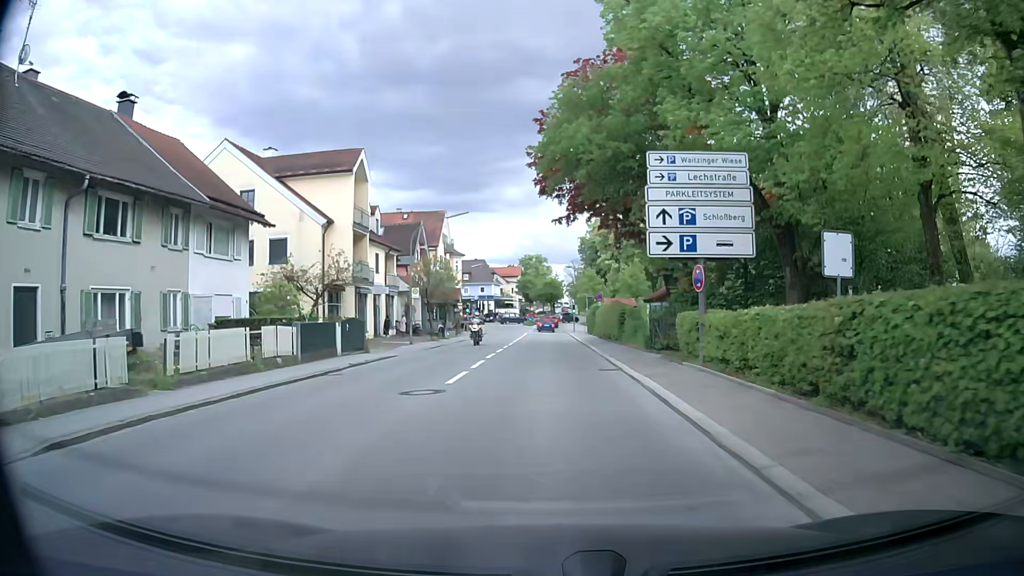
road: secondary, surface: asphalt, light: Day
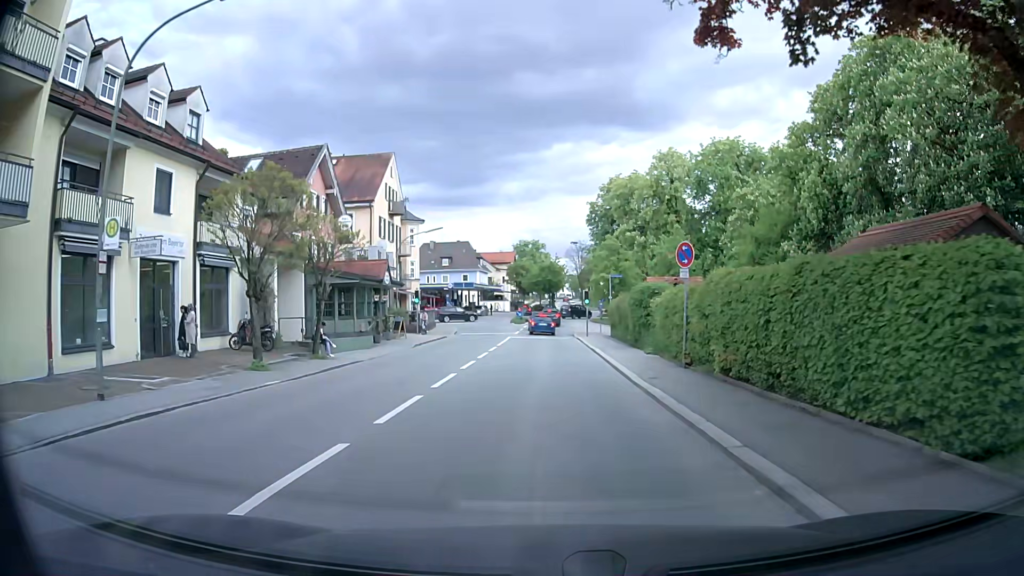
(+0.7, +27.2) m; 0°
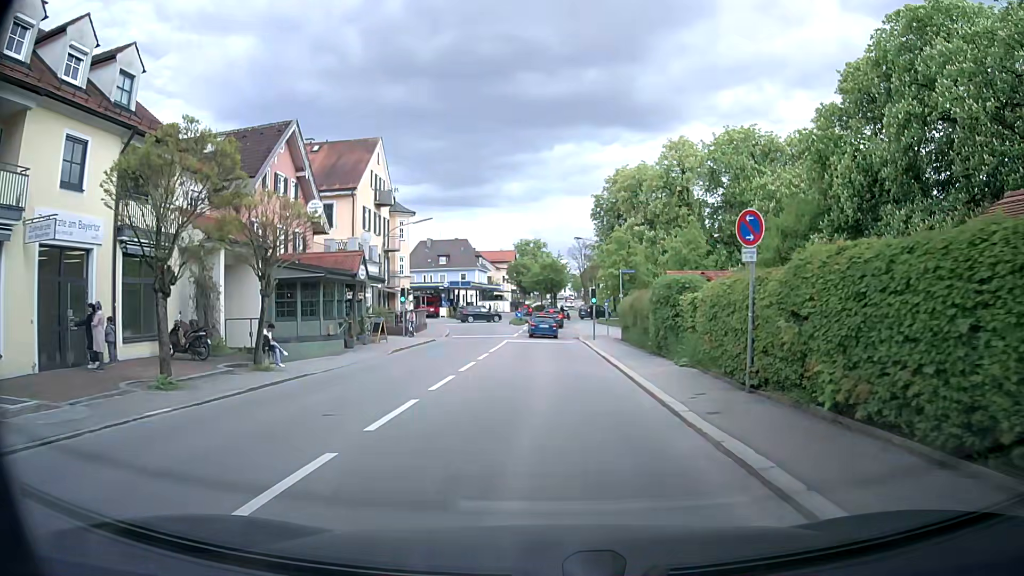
(0.0, +4.9) m; +1°
